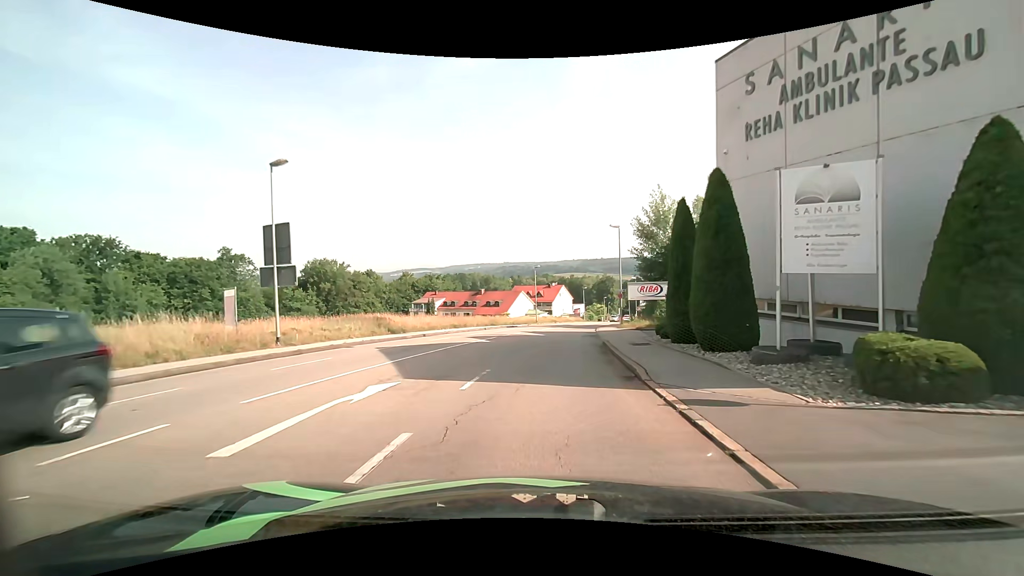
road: tertiary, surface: asphalt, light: Day
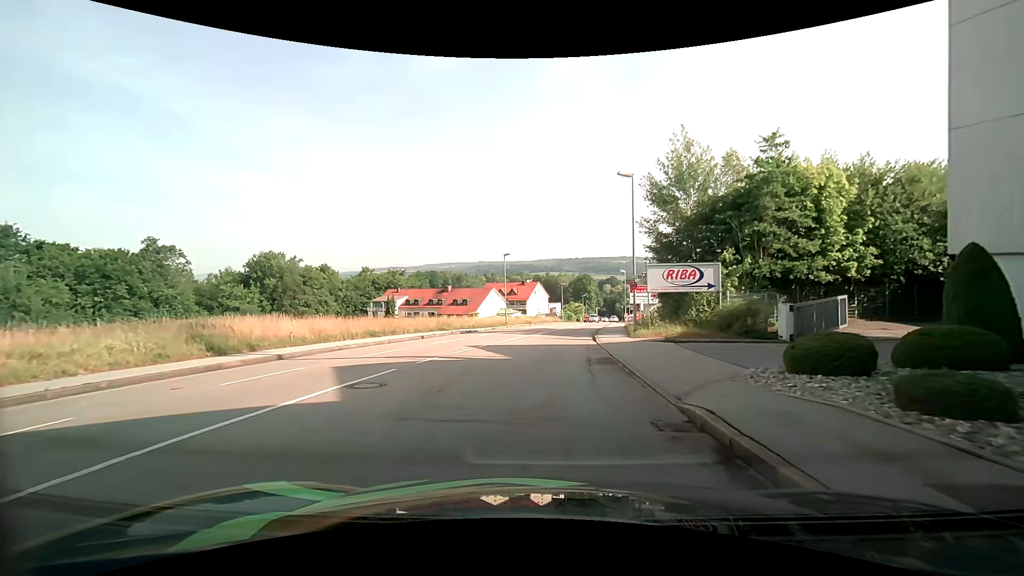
(+0.3, +15.0) m; +3°
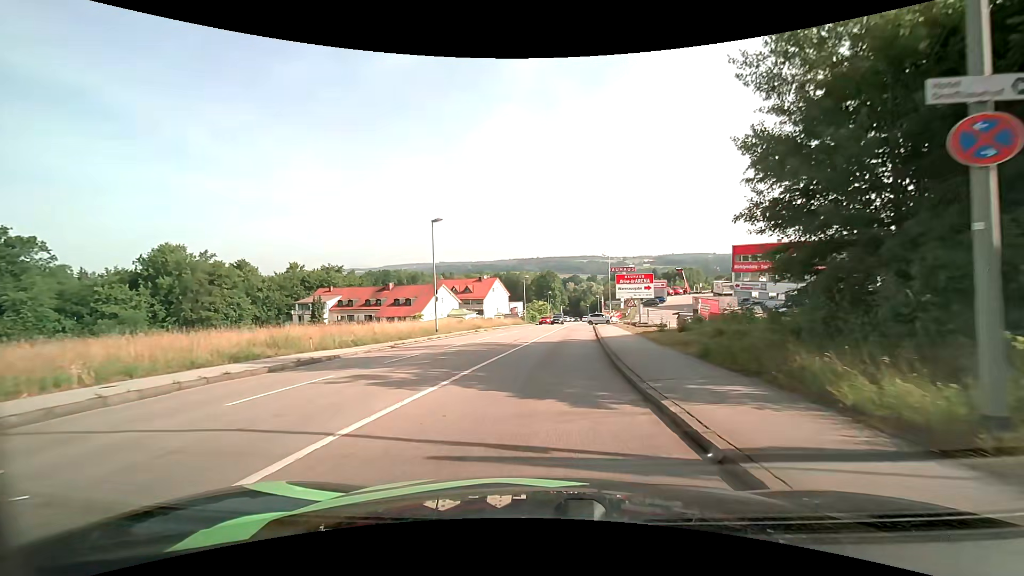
(+0.7, +20.9) m; +5°
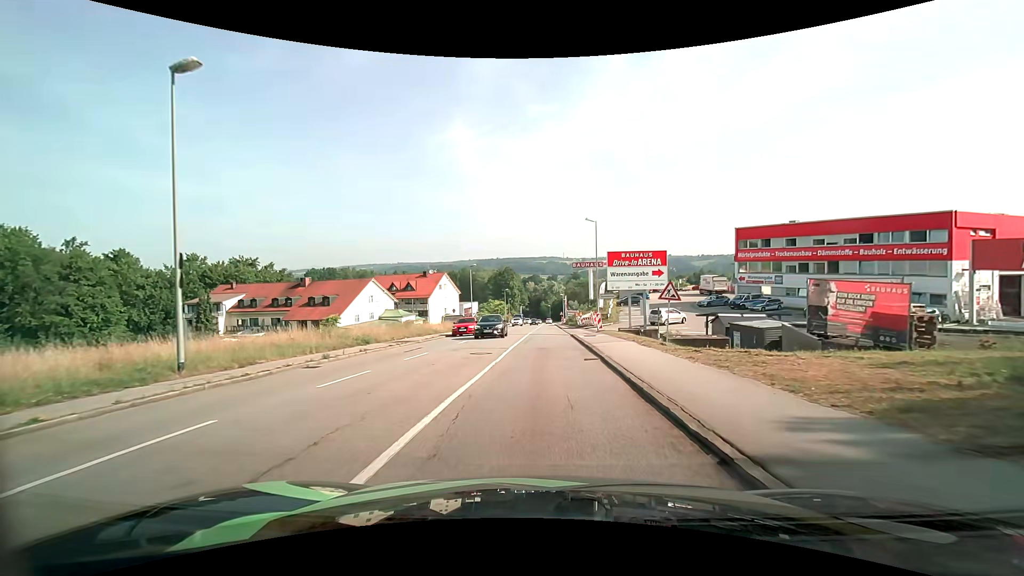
(+0.8, +21.8) m; +4°
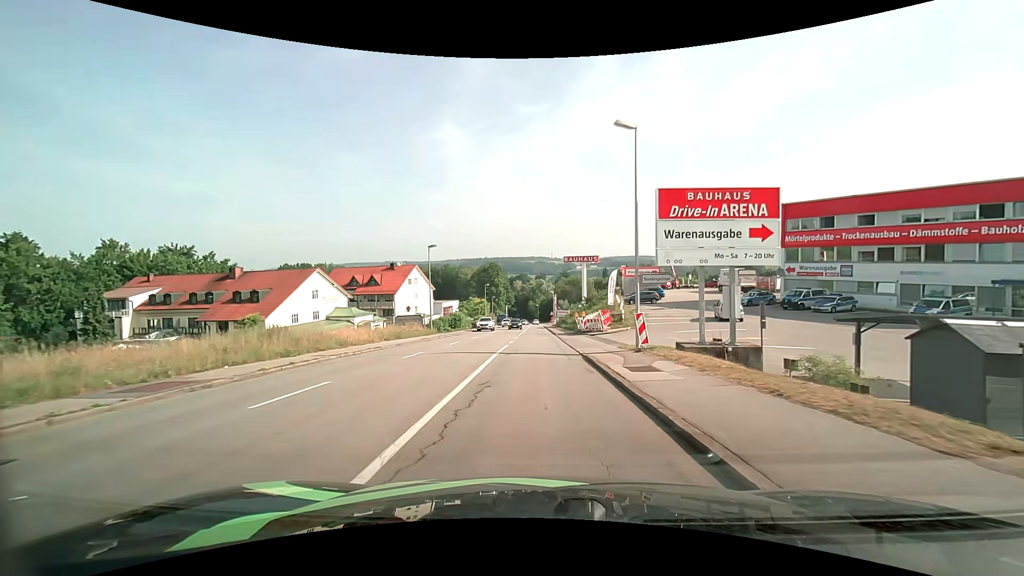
(+0.3, +17.7) m; +2°
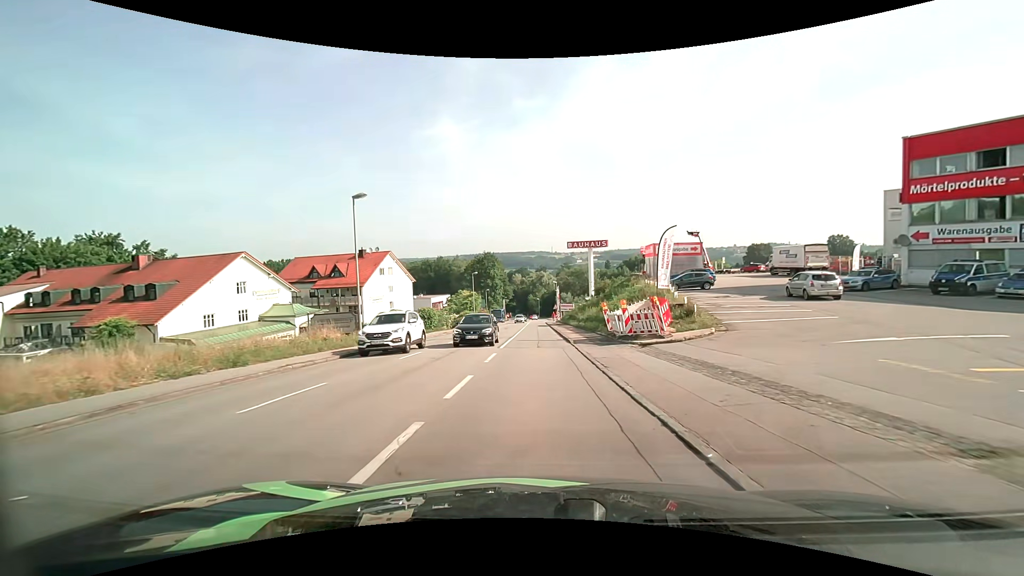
(0.0, +18.3) m; 0°
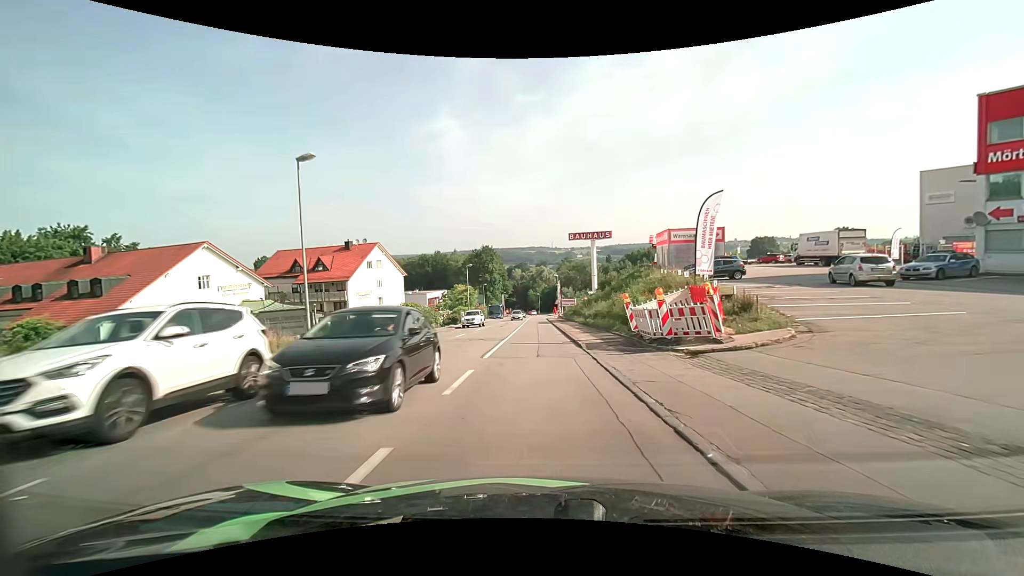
(0.0, +6.2) m; +1°
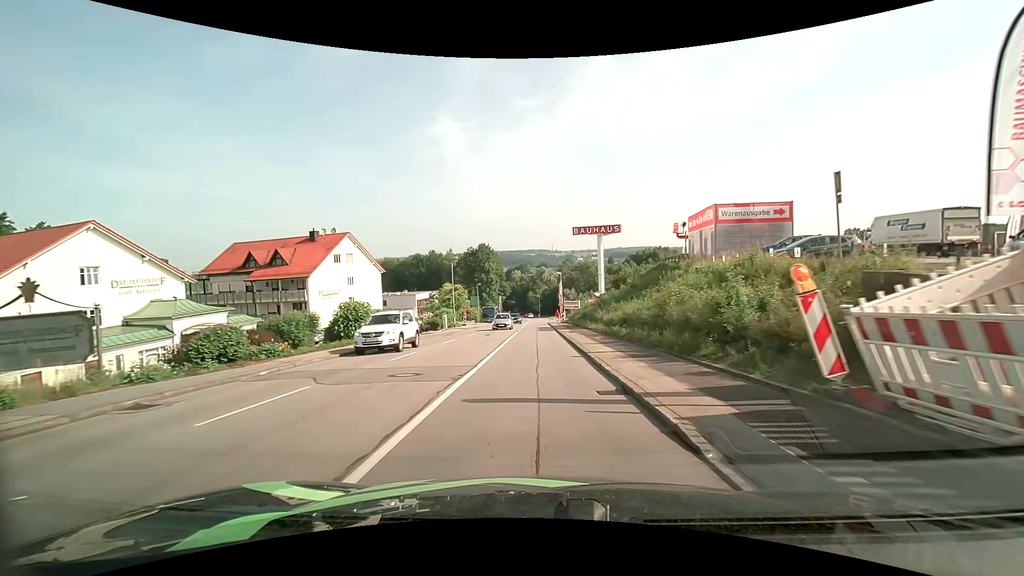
(-0.1, +12.6) m; 0°
(0, +10) (0, +20) (0, +30) (0, +40) (0, +50) (0, +60) (-1, +70) (-1, +80) (0, +90) (0, +100) m
